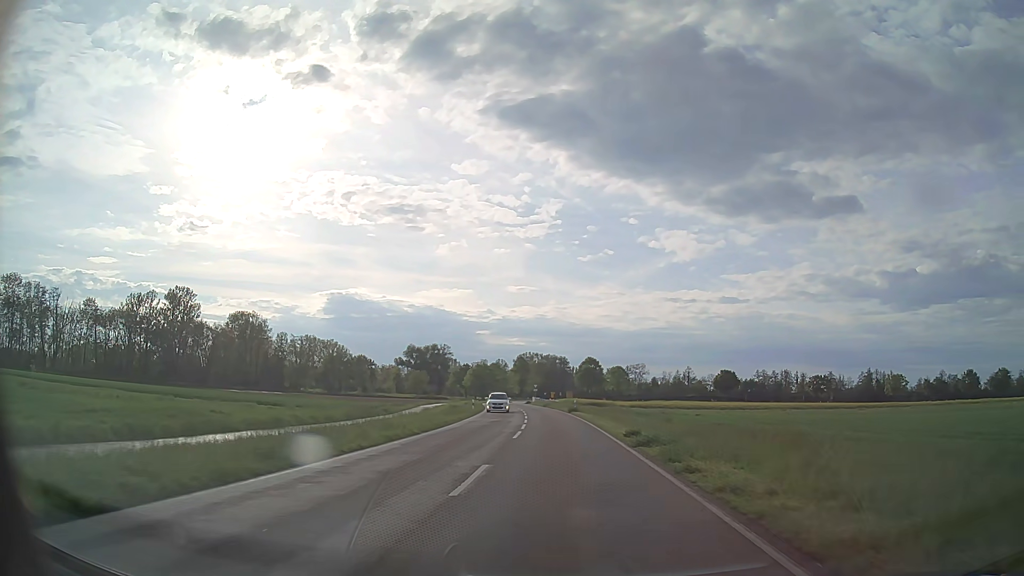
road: tertiary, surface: asphalt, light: Day
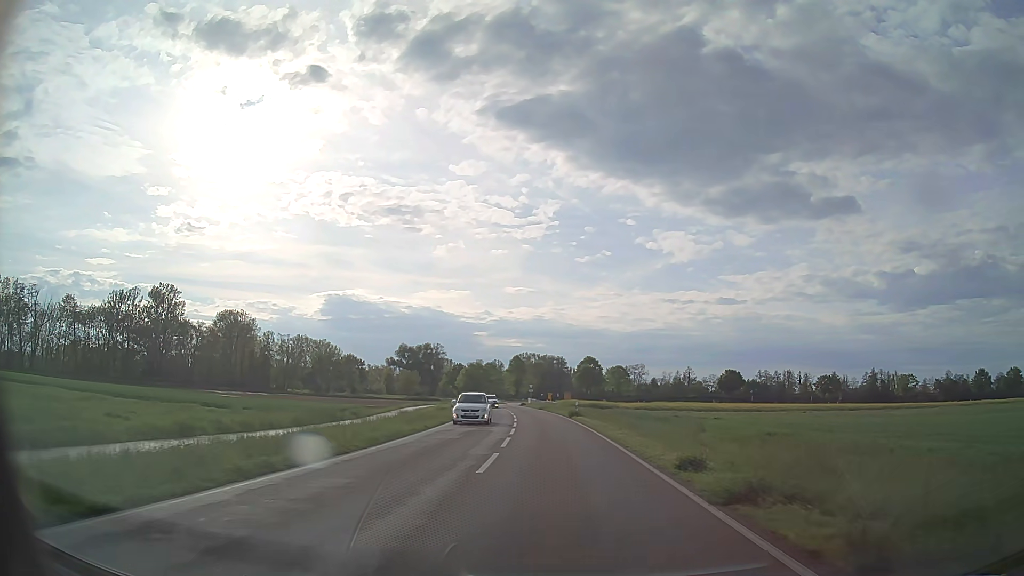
(0.0, +9.3) m; 0°
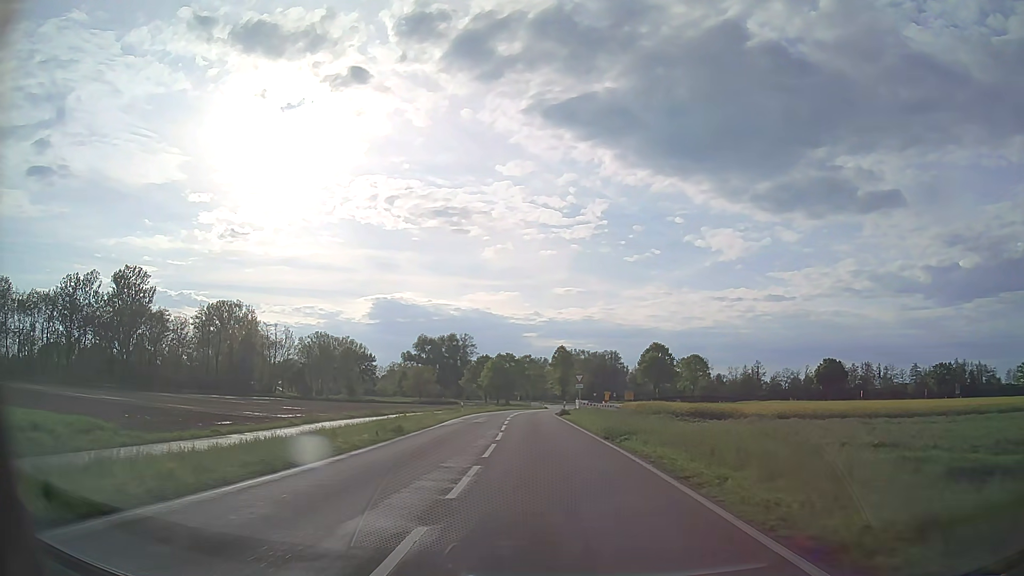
(-1.4, +45.7) m; -4°
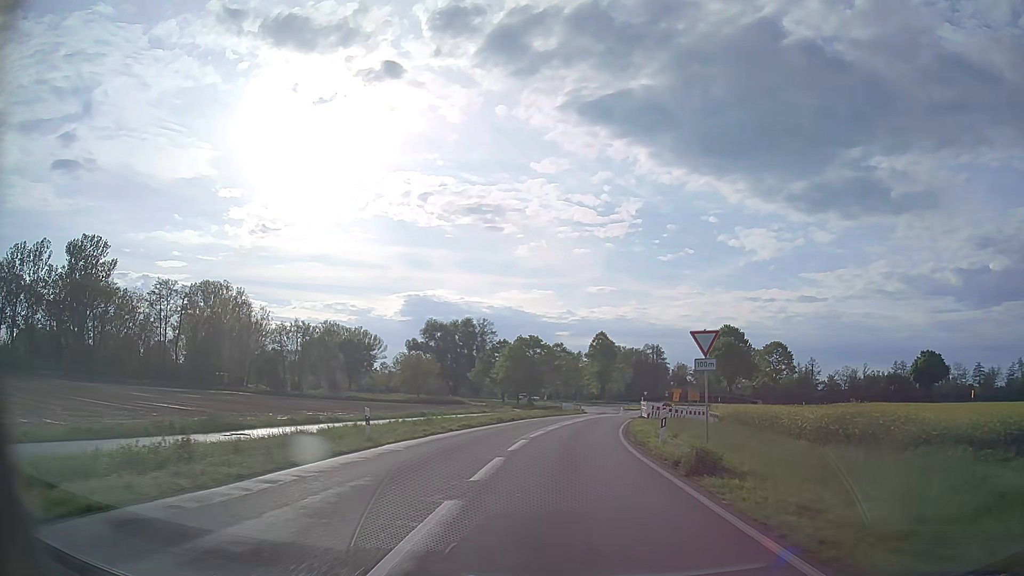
(-1.1, +34.9) m; -3°
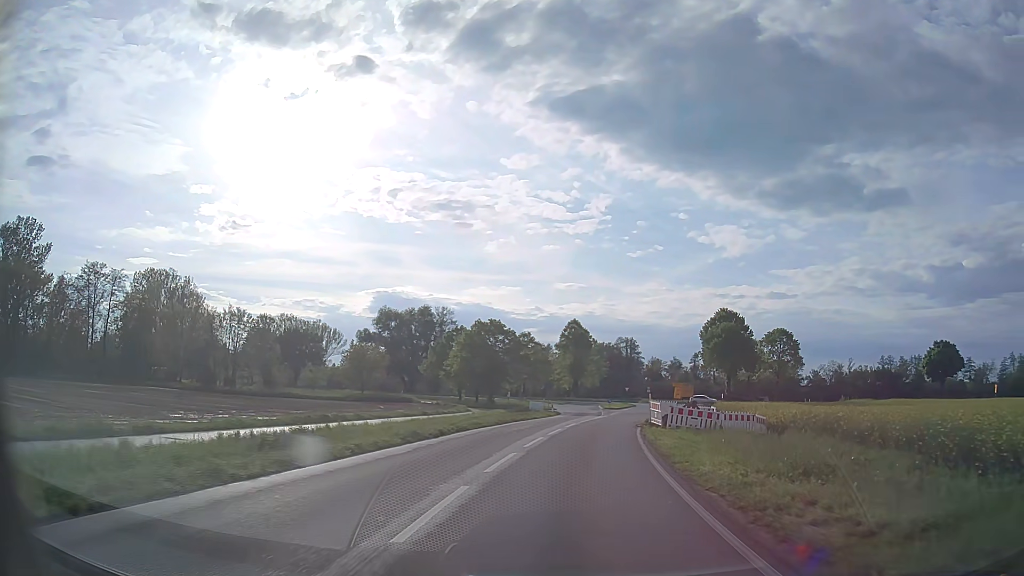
(+0.3, +16.5) m; +3°
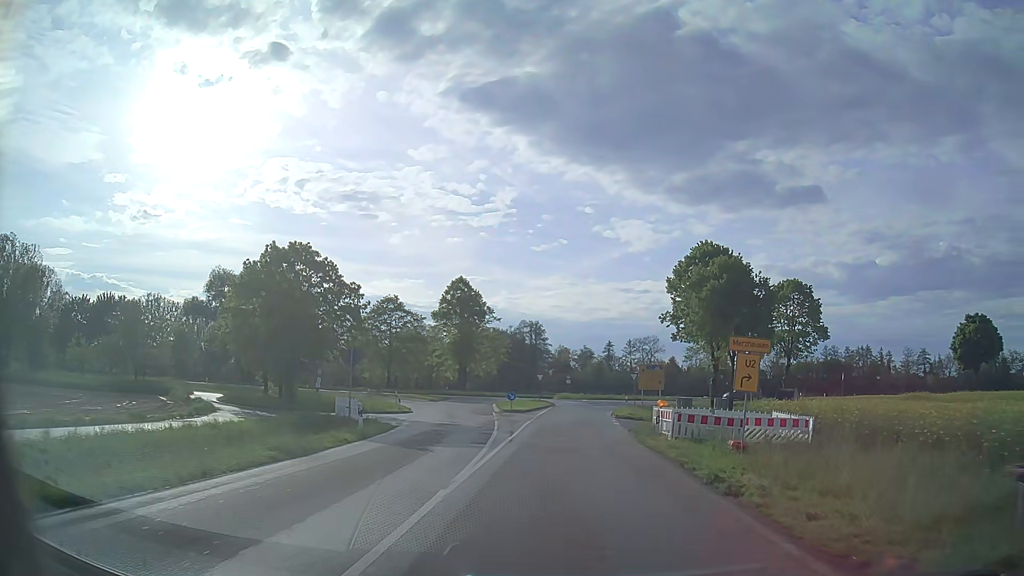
(+2.9, +38.1) m; +8°
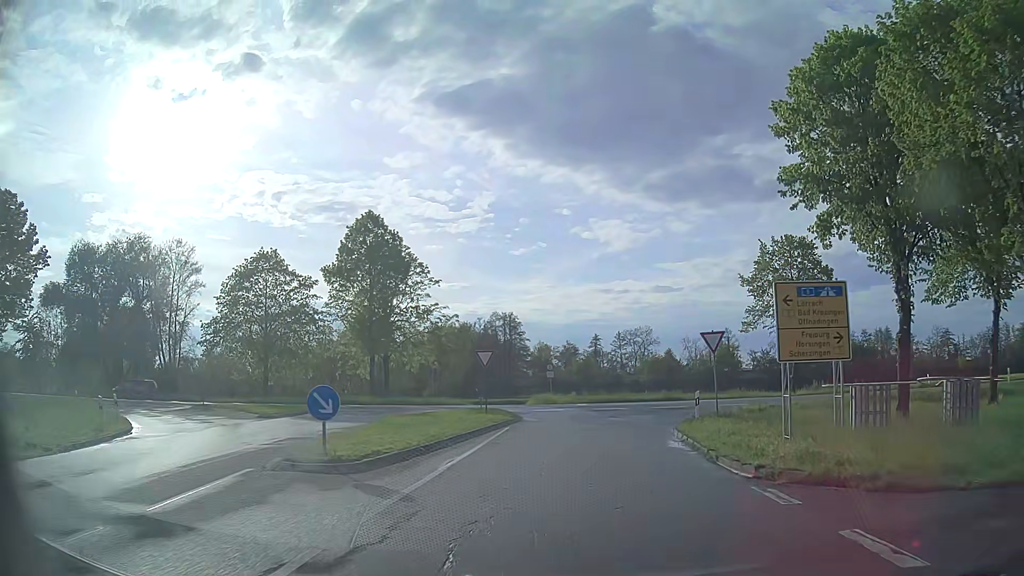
(+0.7, +32.9) m; +1°
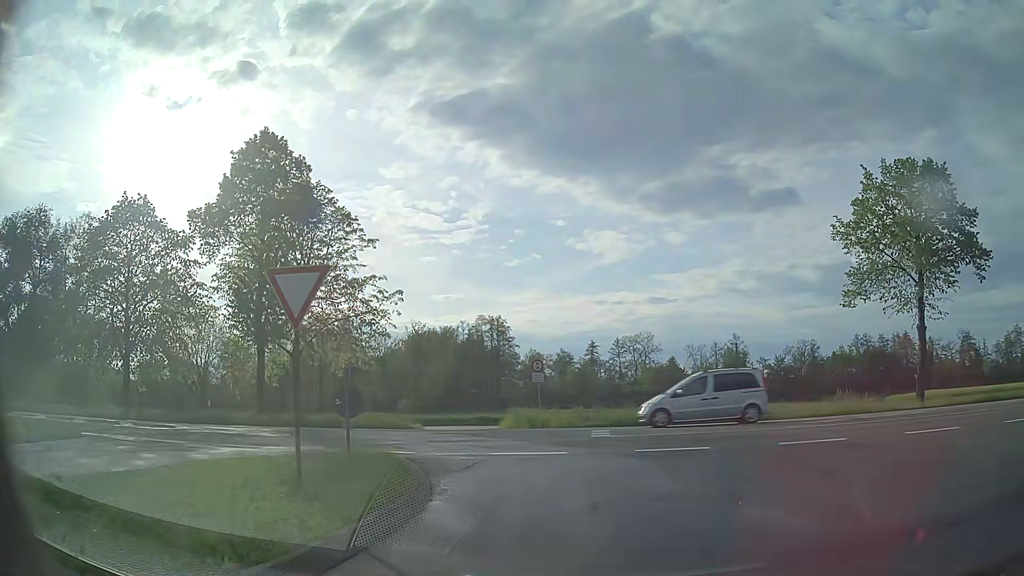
(+0.1, +18.8) m; +1°
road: secondary_link
